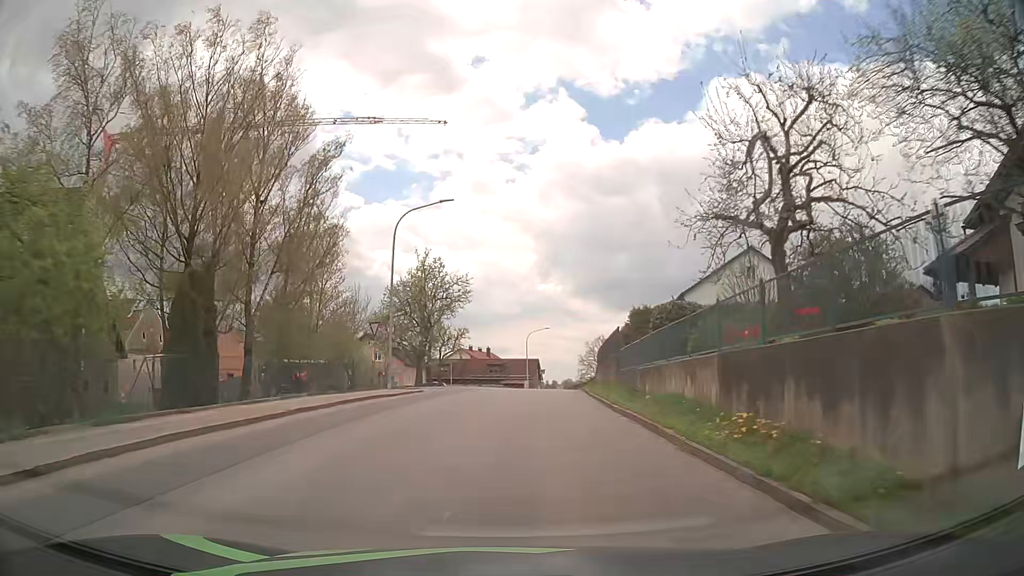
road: tertiary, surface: asphalt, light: Day
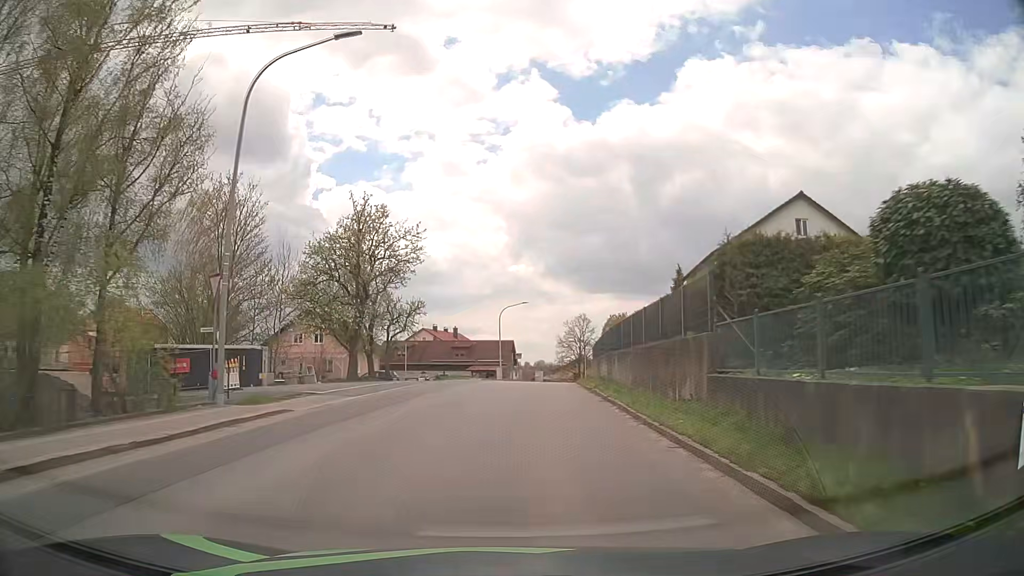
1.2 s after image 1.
(+0.2, +15.1) m; +2°
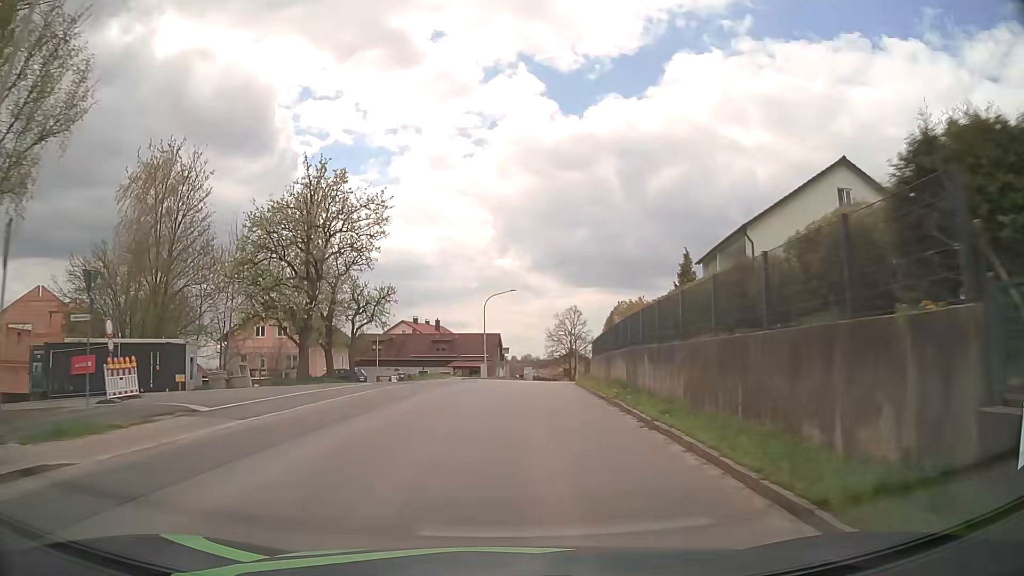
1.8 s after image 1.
(+0.1, +7.6) m; +1°
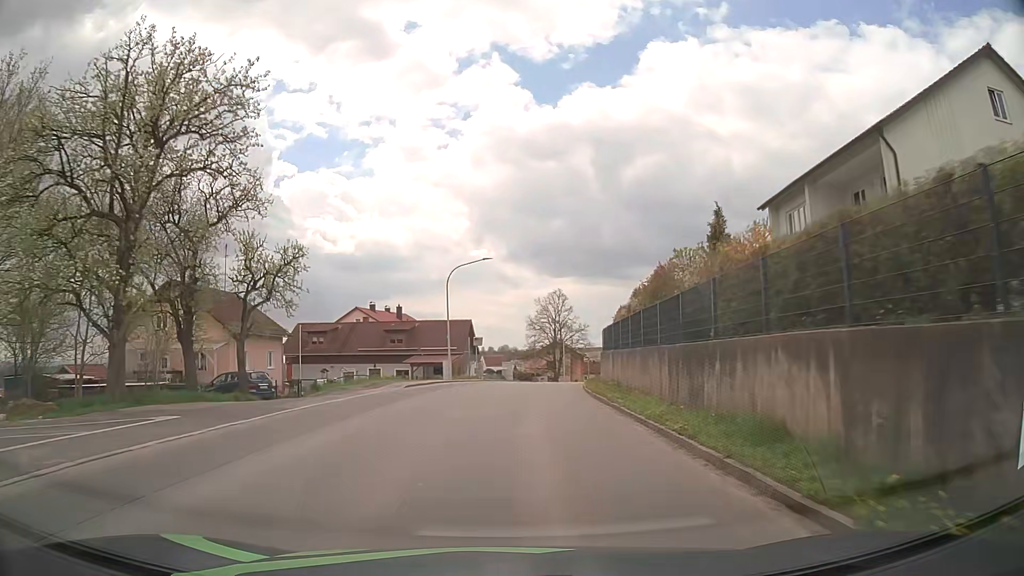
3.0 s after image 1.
(+0.4, +15.4) m; +3°
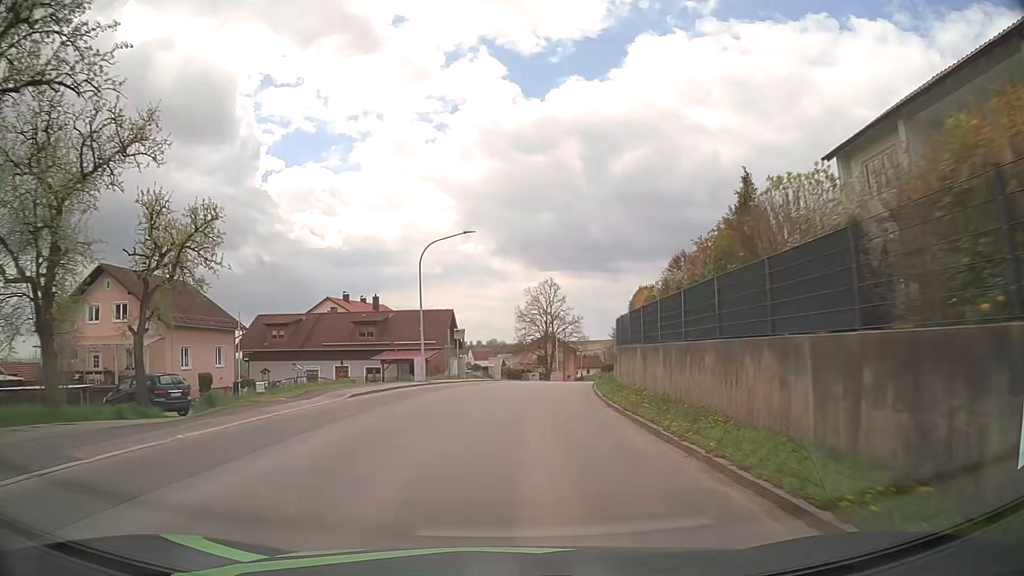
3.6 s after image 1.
(0.0, +7.8) m; +1°
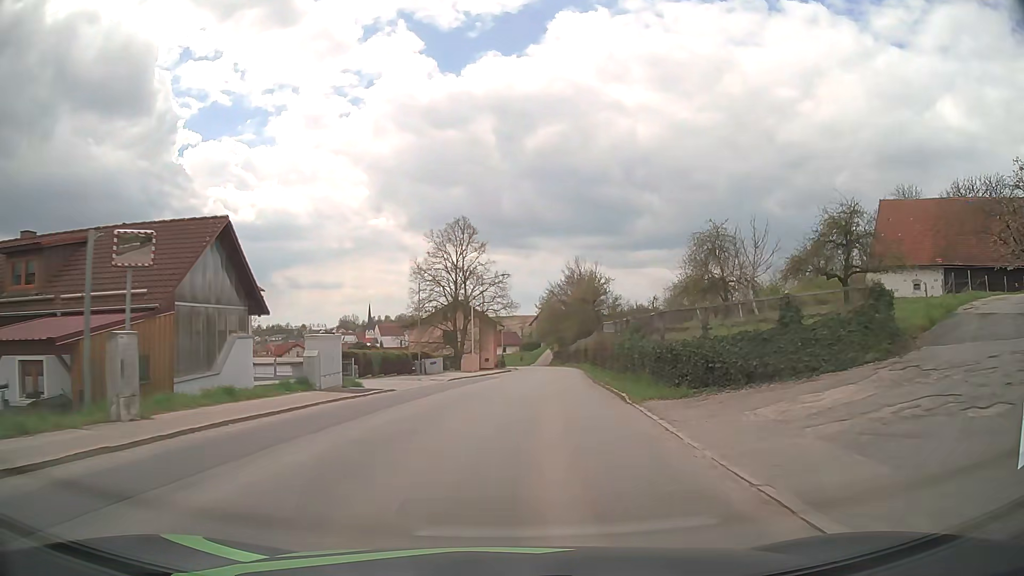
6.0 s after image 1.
(+1.7, +31.4) m; +7°
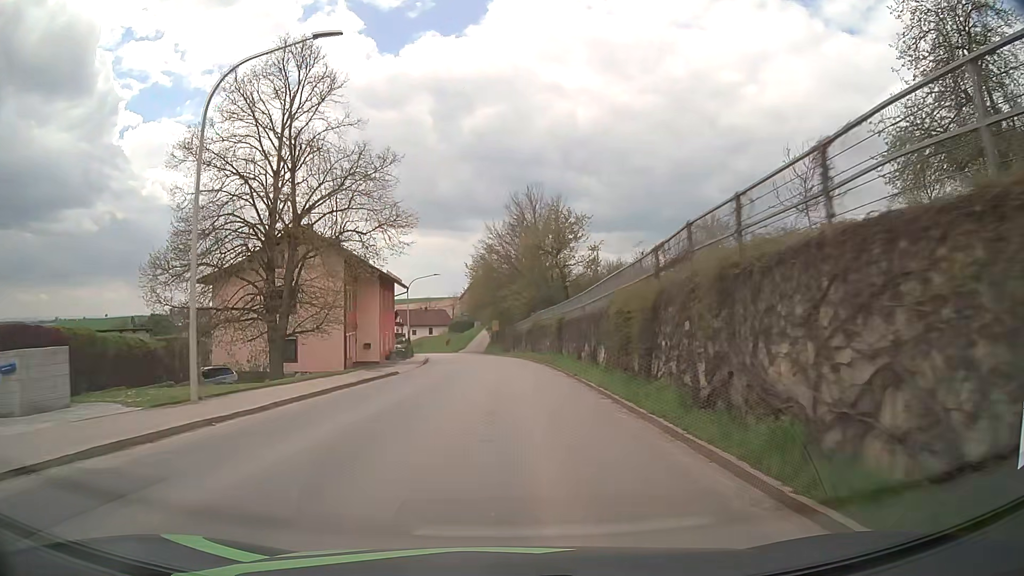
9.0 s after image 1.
(+2.5, +37.8) m; +6°
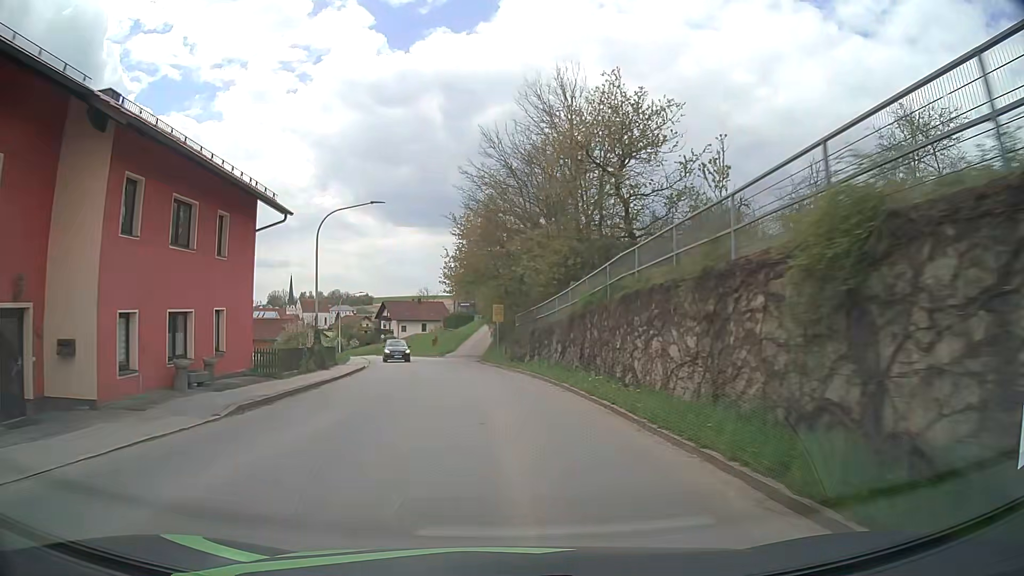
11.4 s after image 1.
(-0.1, +30.9) m; -1°
(0, +10) (-1, +20) (-1, +30) (-3, +40) (-5, +50) (-7, +59) (-10, +69) (-13, +79) (-16, +88) (-20, +97) m
